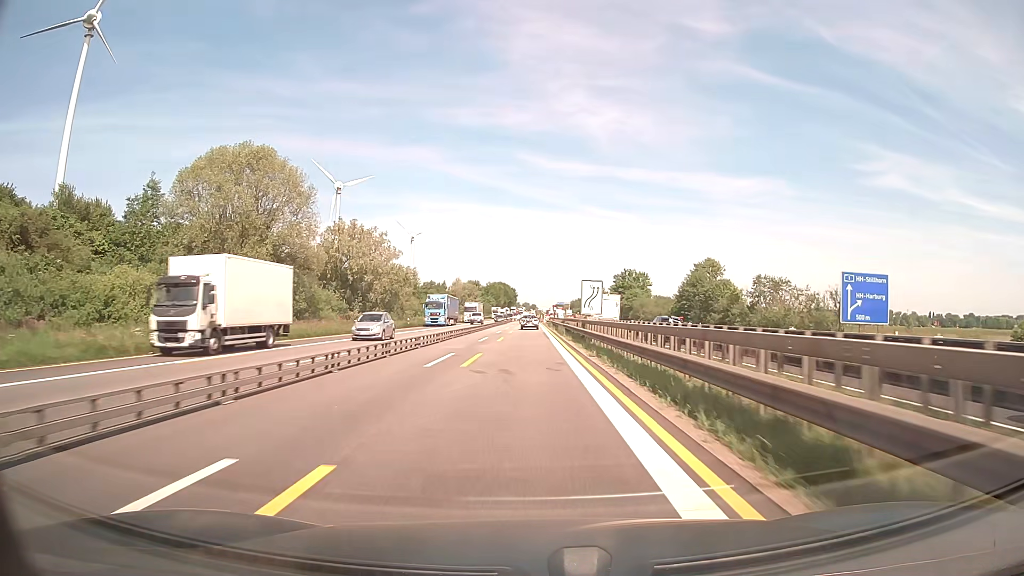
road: motorway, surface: asphalt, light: Day
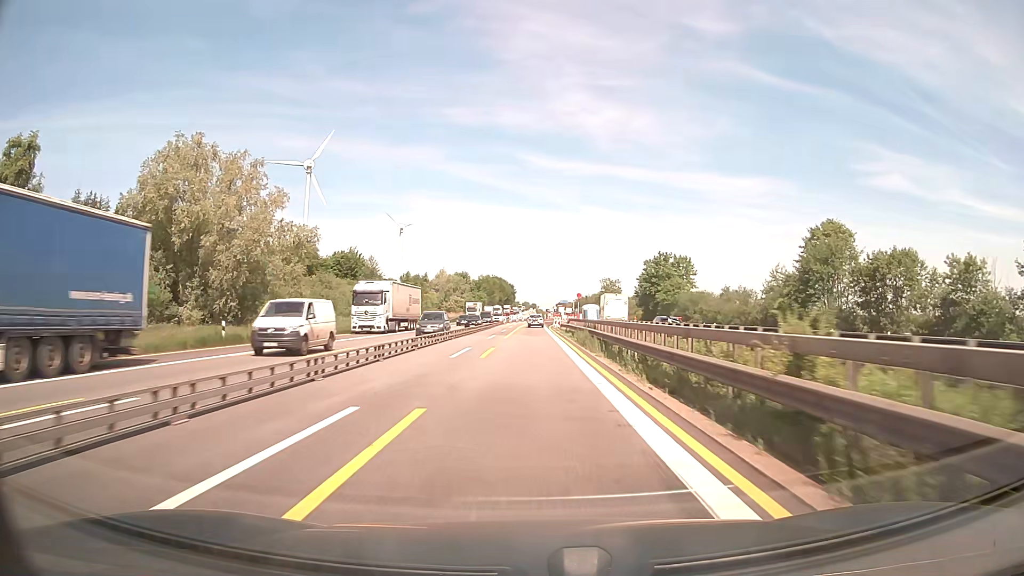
(-0.1, +50.2) m; 0°
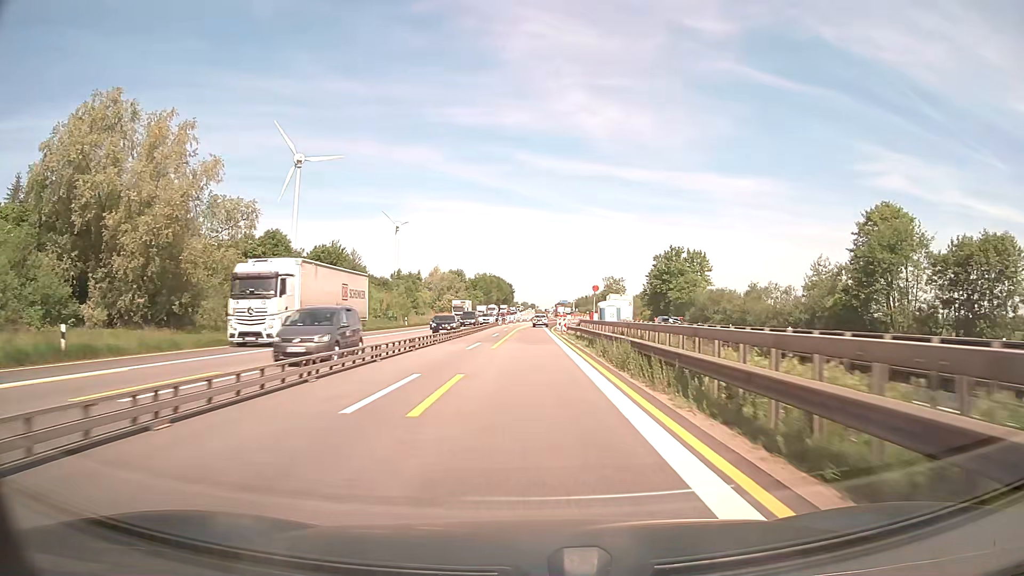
(0.0, +12.6) m; 0°
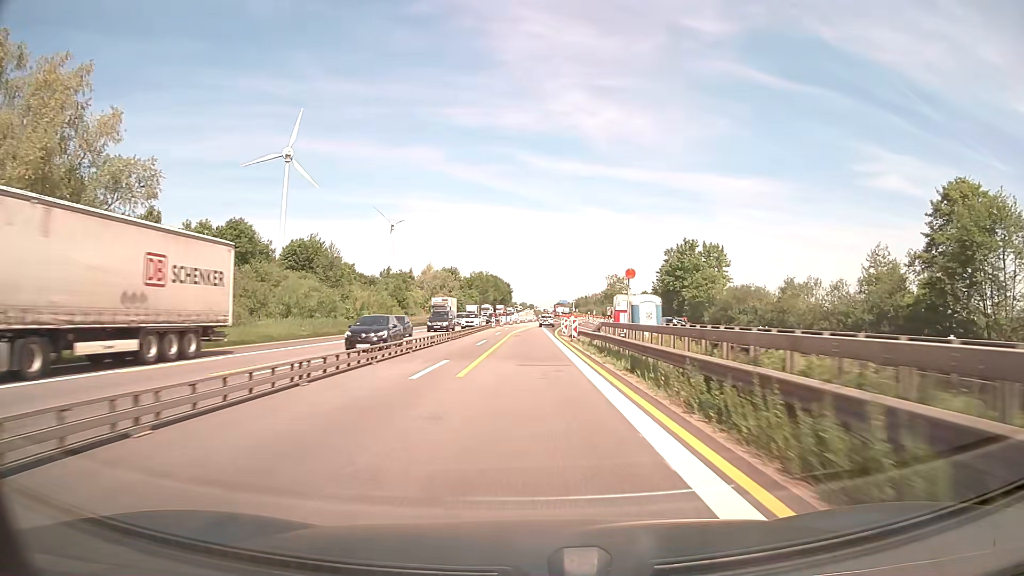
(0.0, +12.6) m; 0°
(0, +10) (0, +20) (0, +30) (0, +40) (0, +50) (+1, +60) (+1, +70) (+2, +80) (+3, +90) (+4, +100) m
